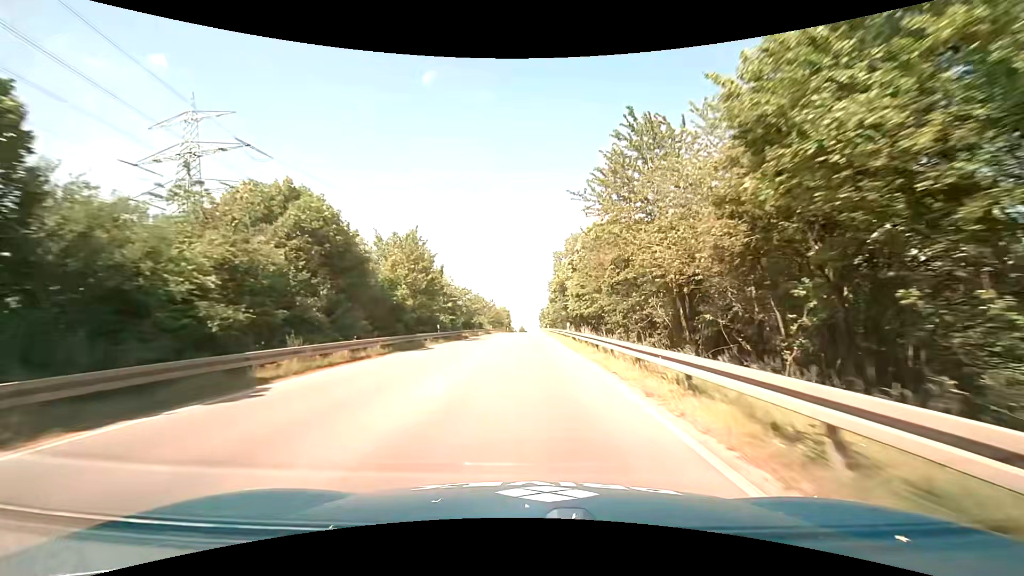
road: primary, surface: asphalt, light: Day
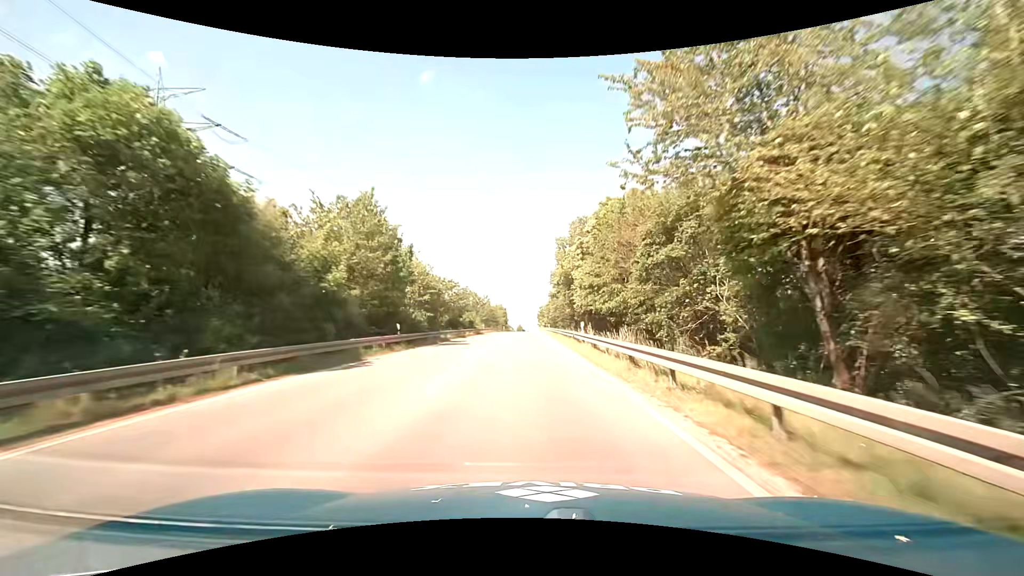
(0.0, +11.1) m; +1°
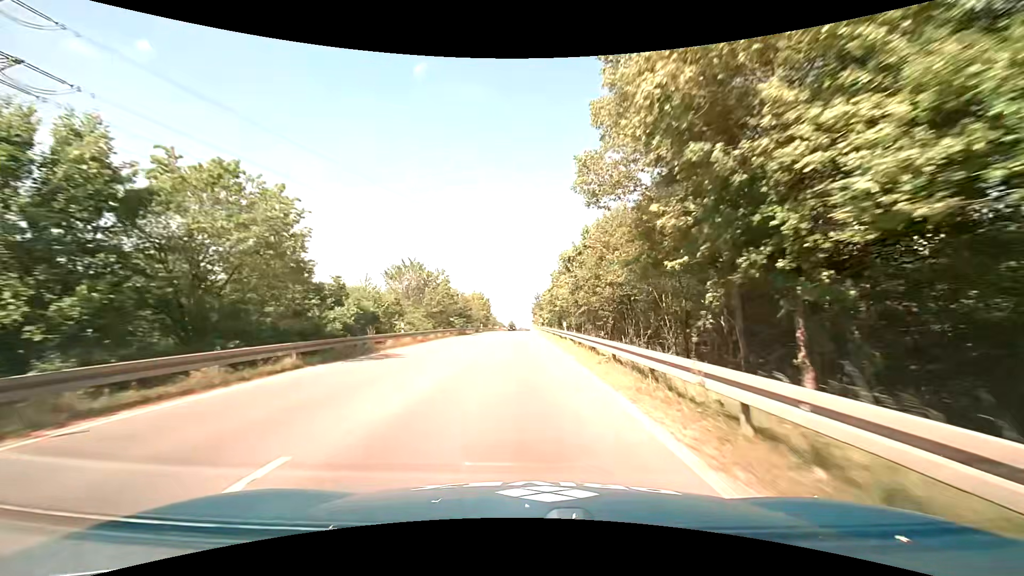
(0.0, +44.2) m; +1°
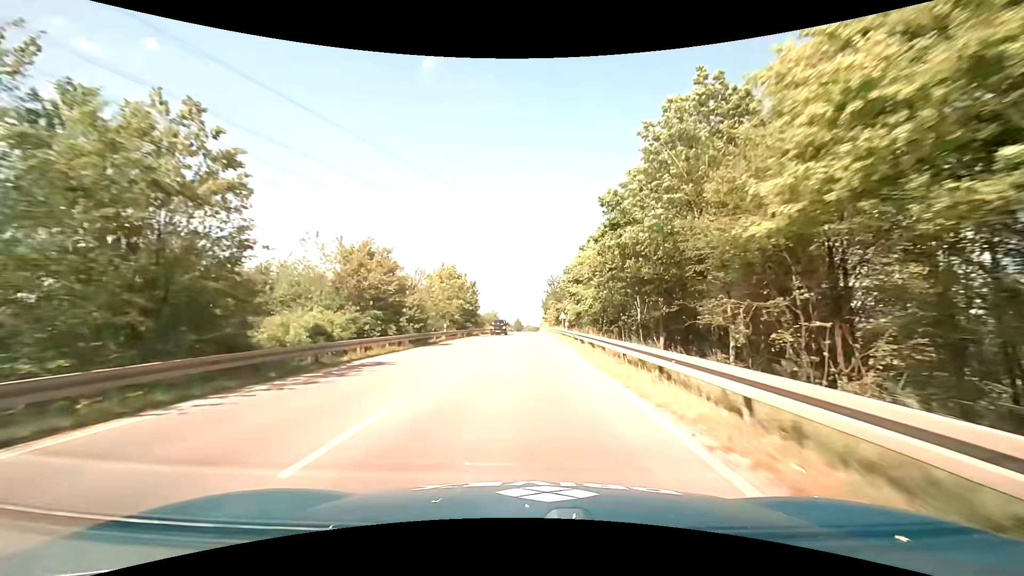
(-0.8, +43.5) m; -2°
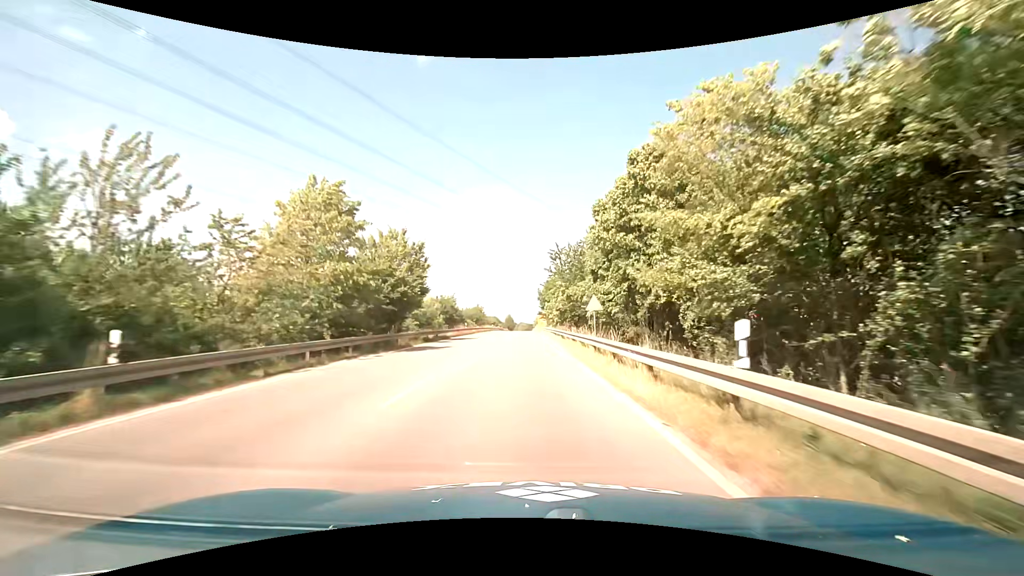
(+0.7, +32.0) m; +2°
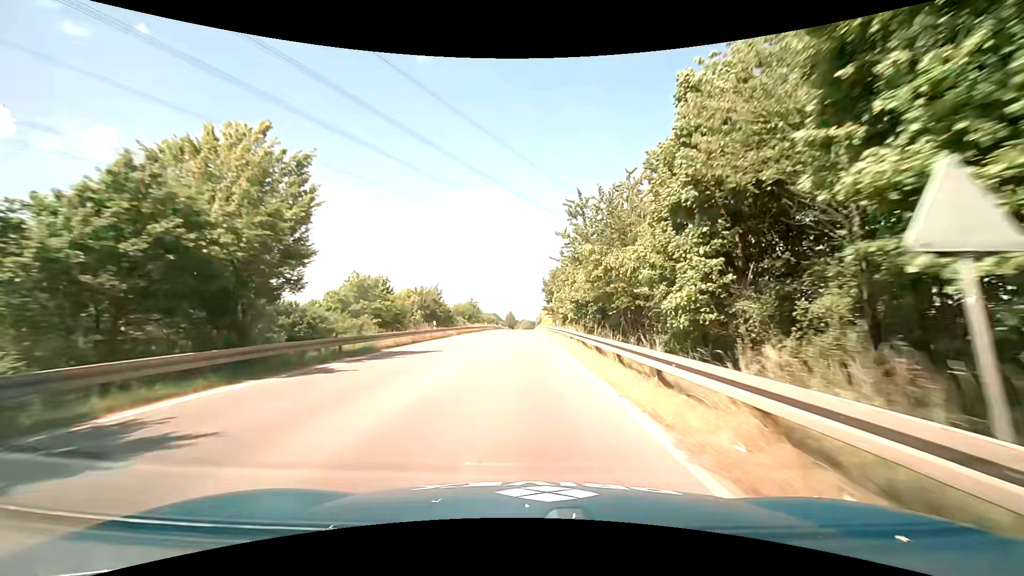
(-0.1, +21.1) m; -1°
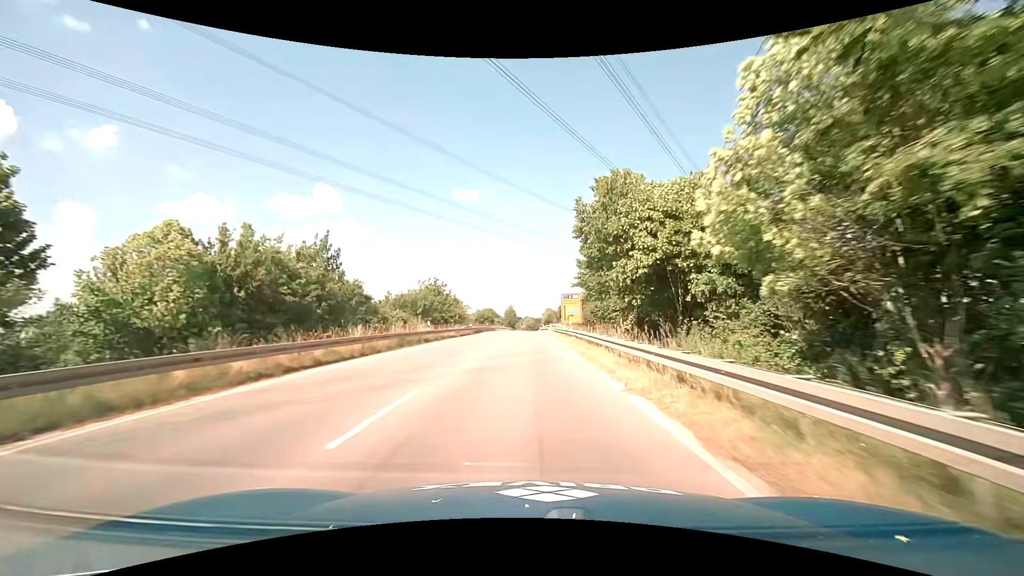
(0.0, +52.2) m; 0°
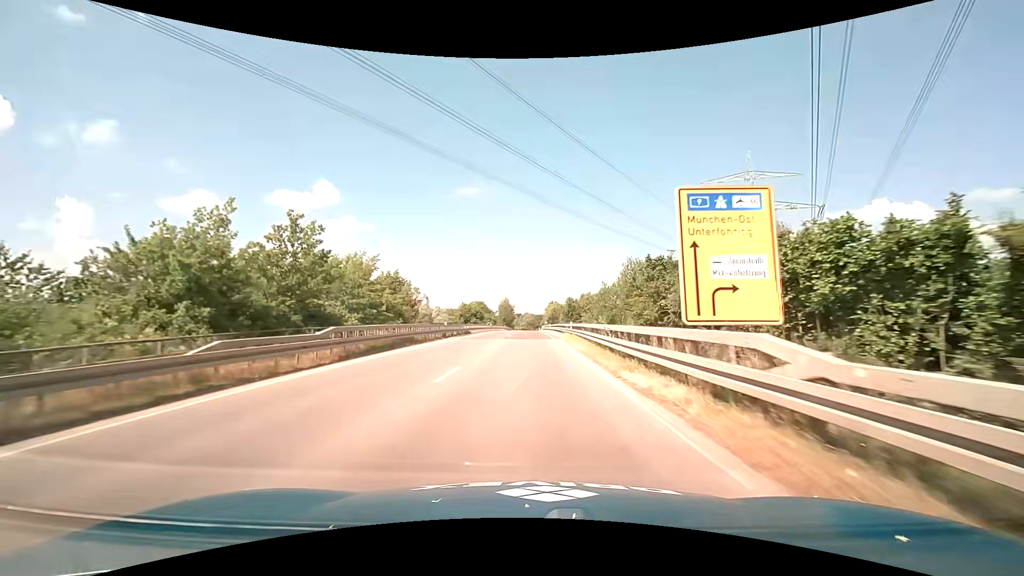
(+0.1, +42.0) m; 0°
(0, +10) (0, +20) (0, +30) (0, +40) (0, +50) (0, +60) (0, +70) (0, +80) (0, +90) (+1, +100) m
